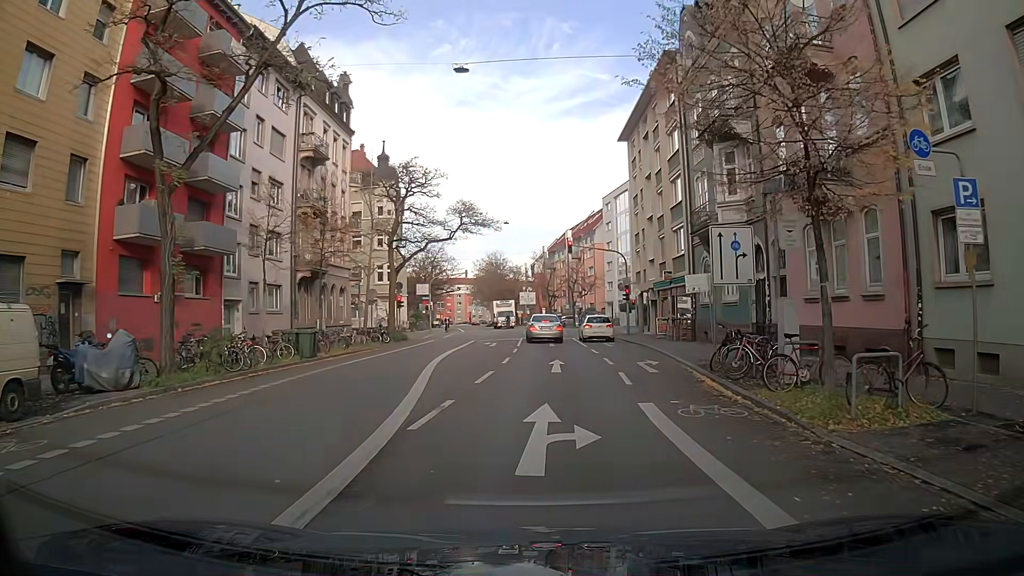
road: secondary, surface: asphalt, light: Day
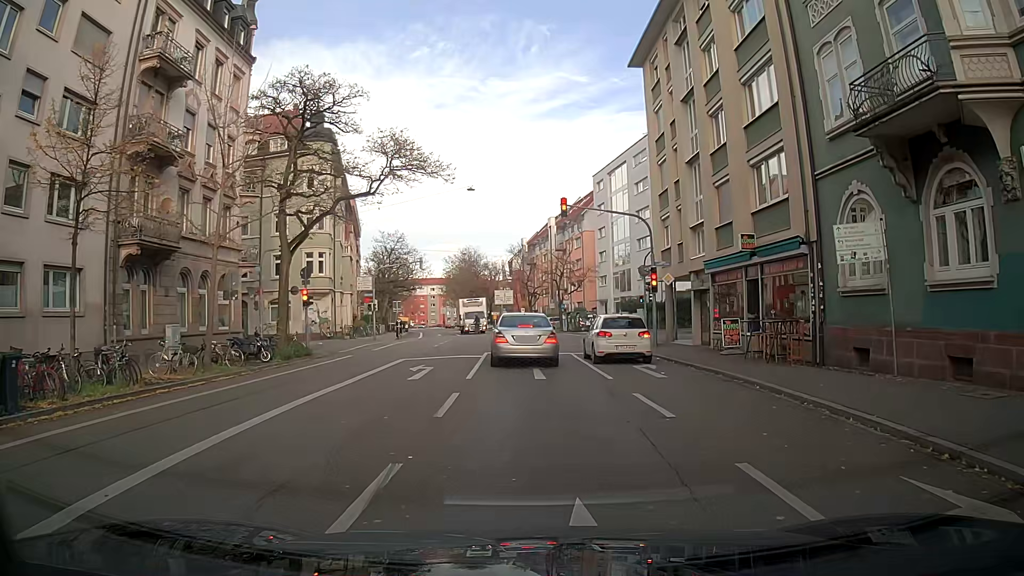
(+0.2, +16.4) m; +1°
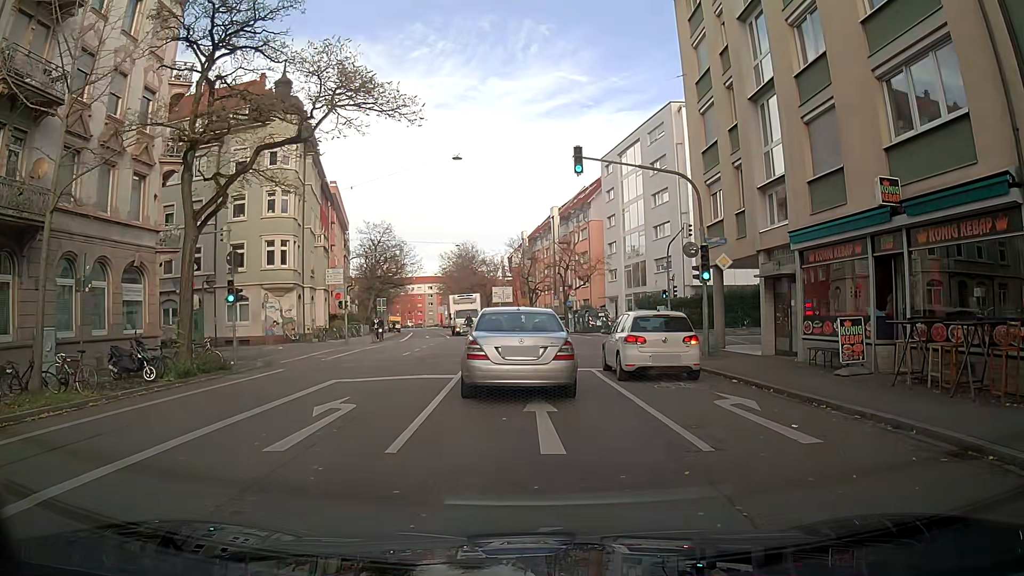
(+0.1, +8.3) m; +1°
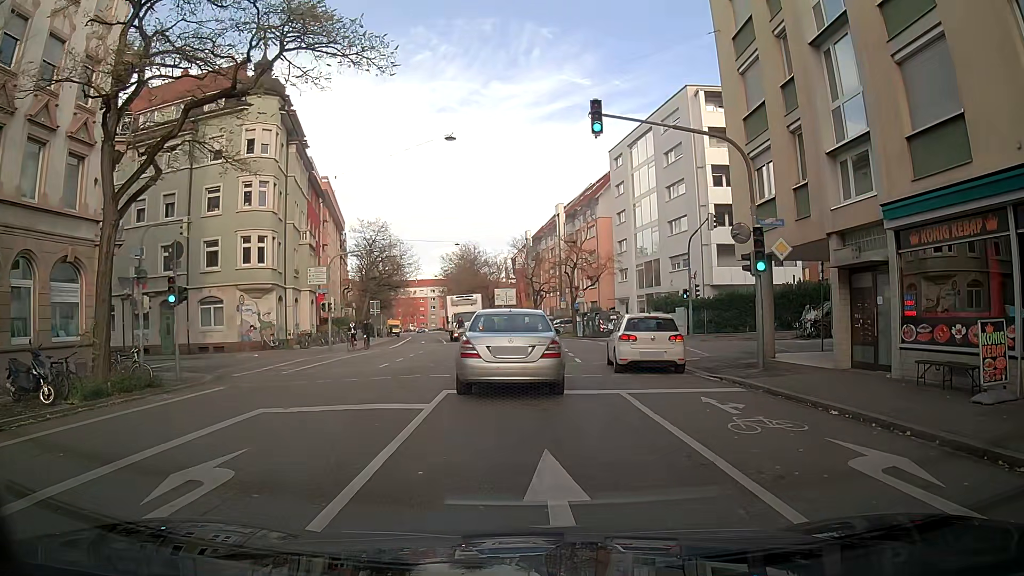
(-0.1, +4.7) m; -1°
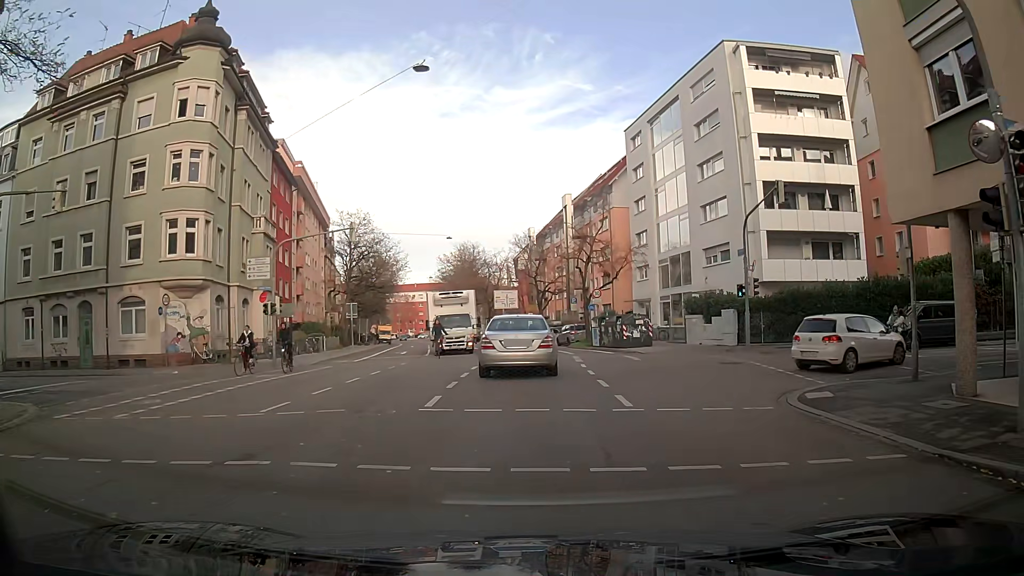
(-0.1, +9.9) m; +1°
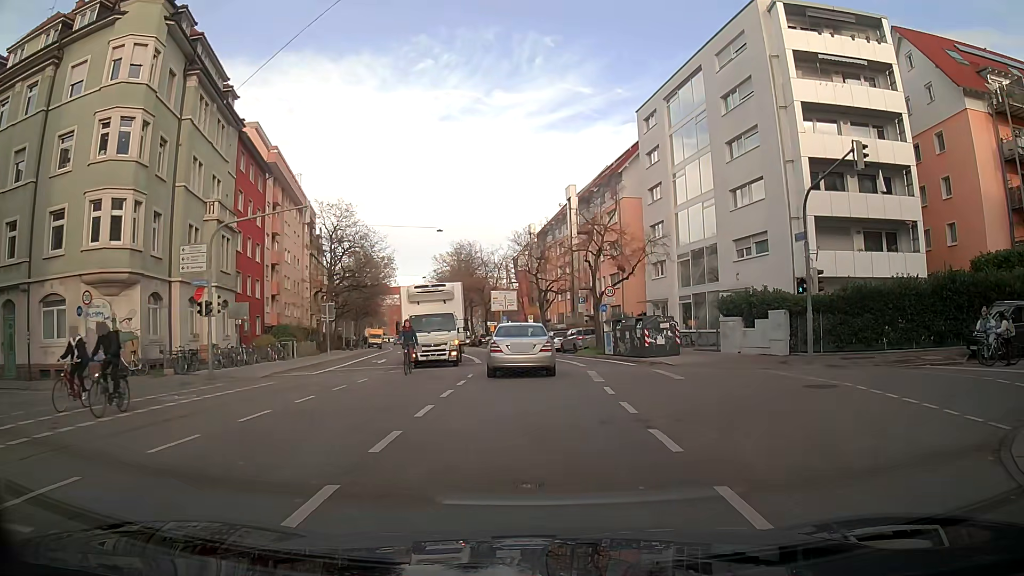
(+0.1, +6.8) m; +1°
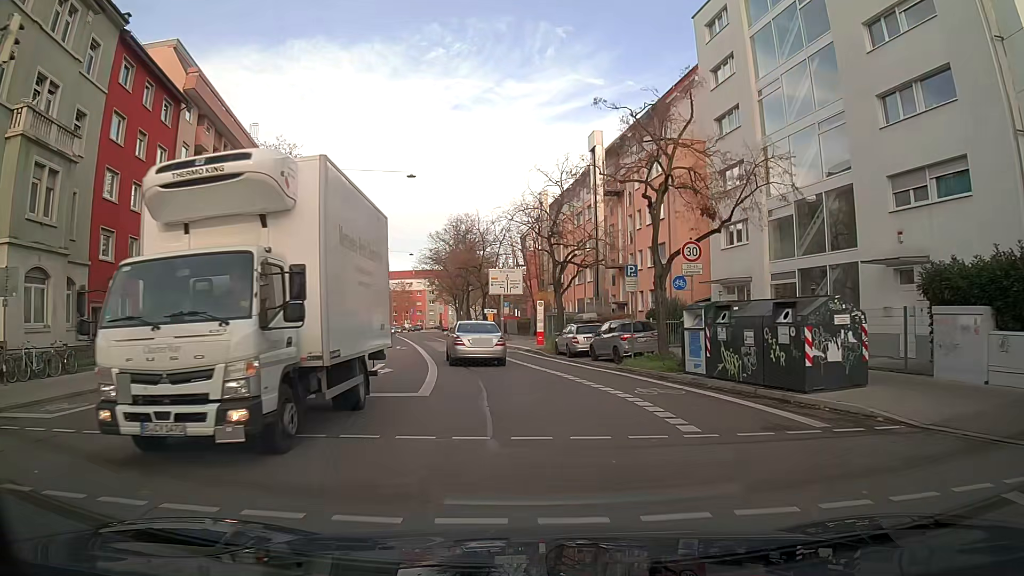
(-0.3, +17.0) m; -3°
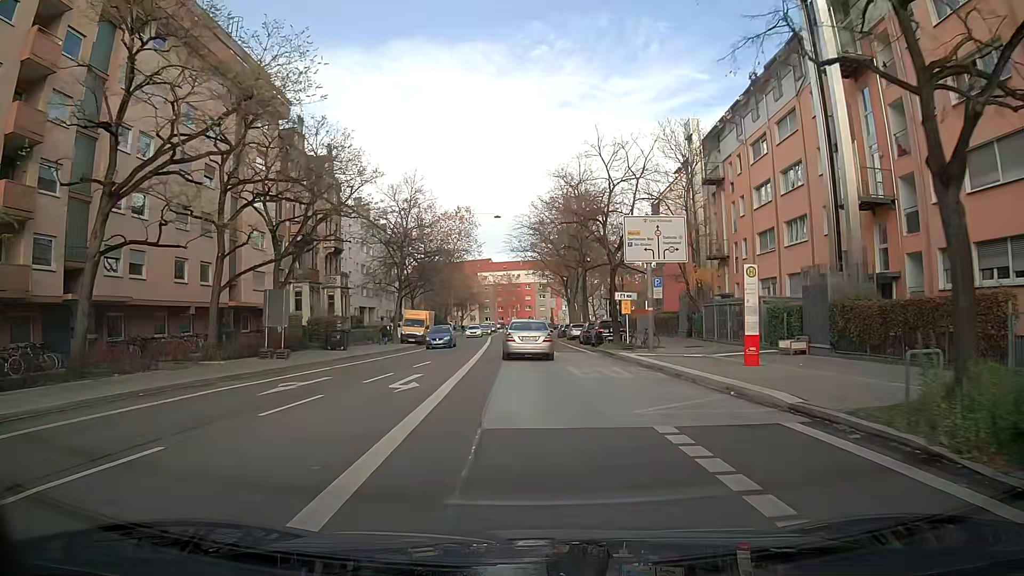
(-2.3, +26.3) m; -9°
